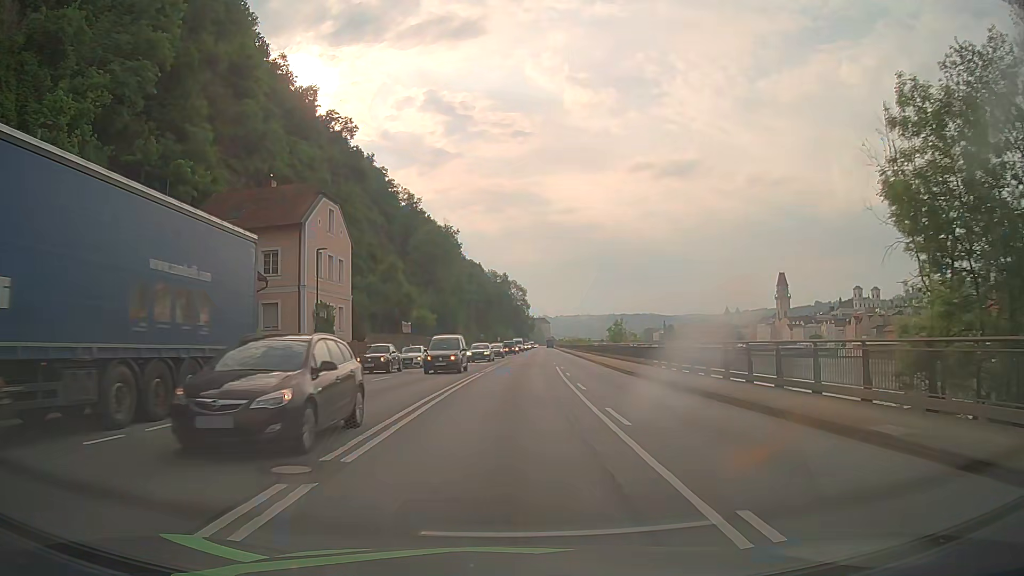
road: primary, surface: asphalt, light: Day
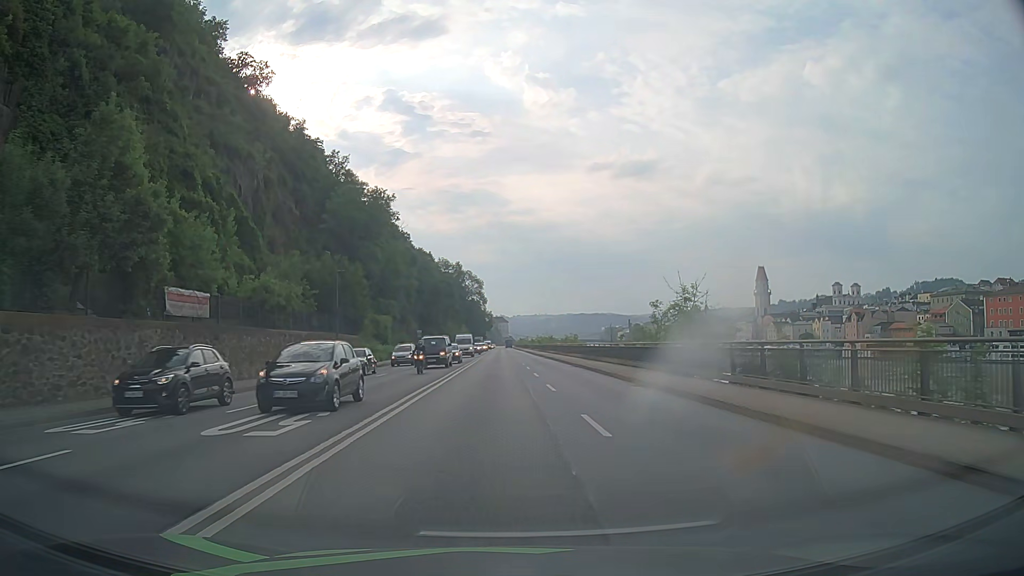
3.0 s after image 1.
(+1.0, +38.0) m; +3°
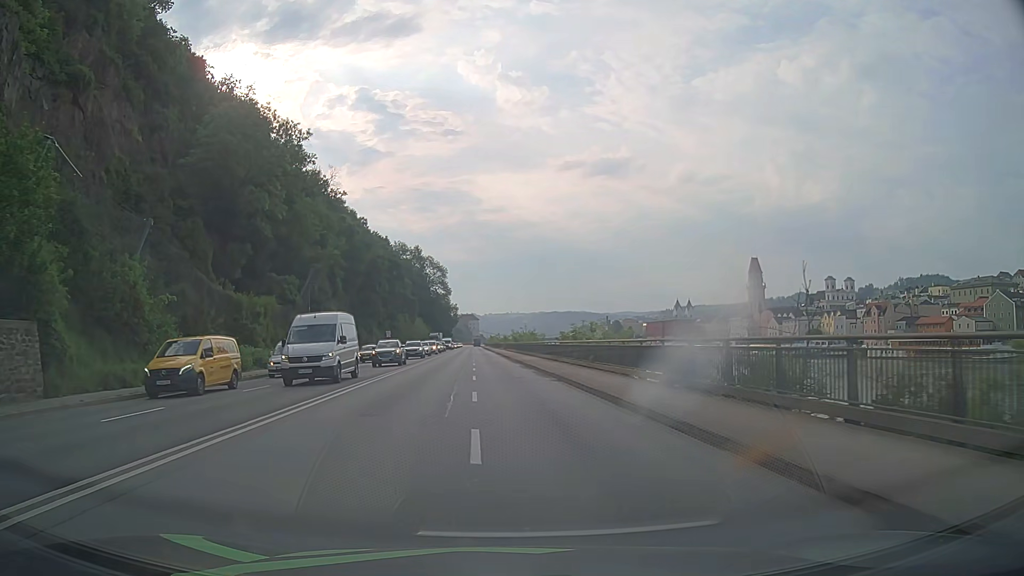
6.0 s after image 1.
(+1.3, +38.1) m; +3°
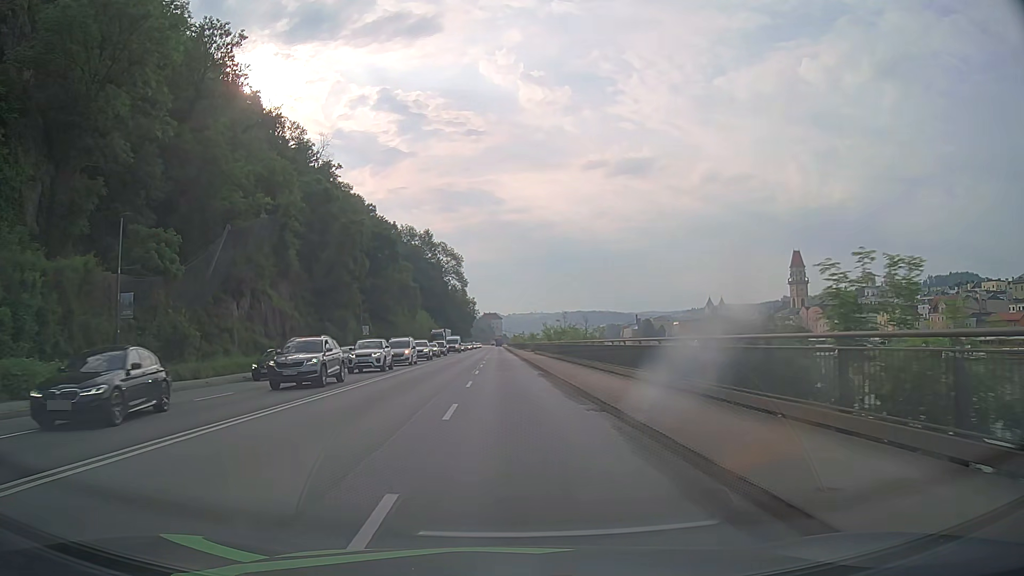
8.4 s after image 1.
(-0.5, +30.6) m; -3°
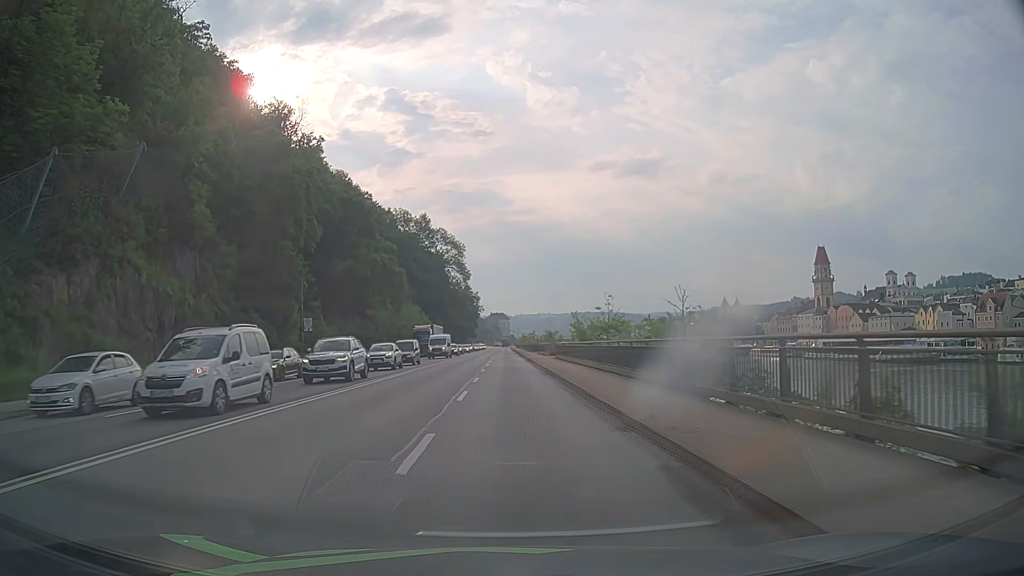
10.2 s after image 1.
(0.0, +23.0) m; 0°
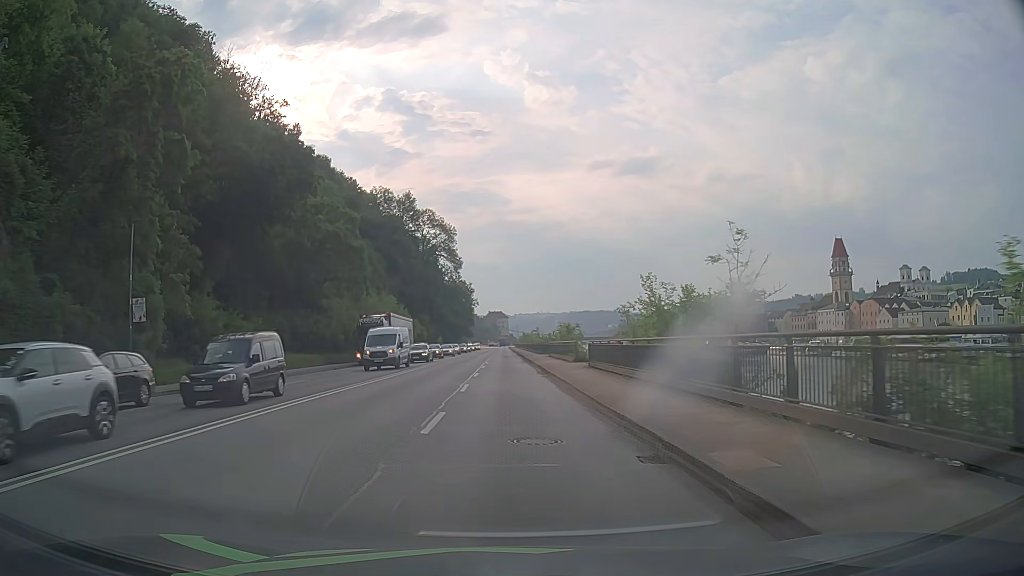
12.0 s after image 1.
(0.0, +22.9) m; 0°
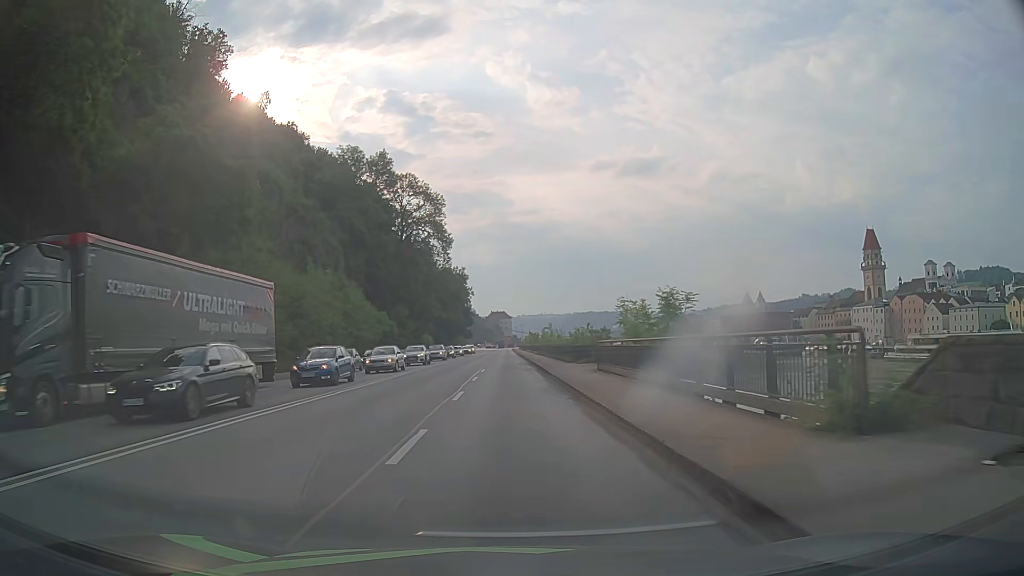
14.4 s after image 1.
(0.0, +30.6) m; 0°
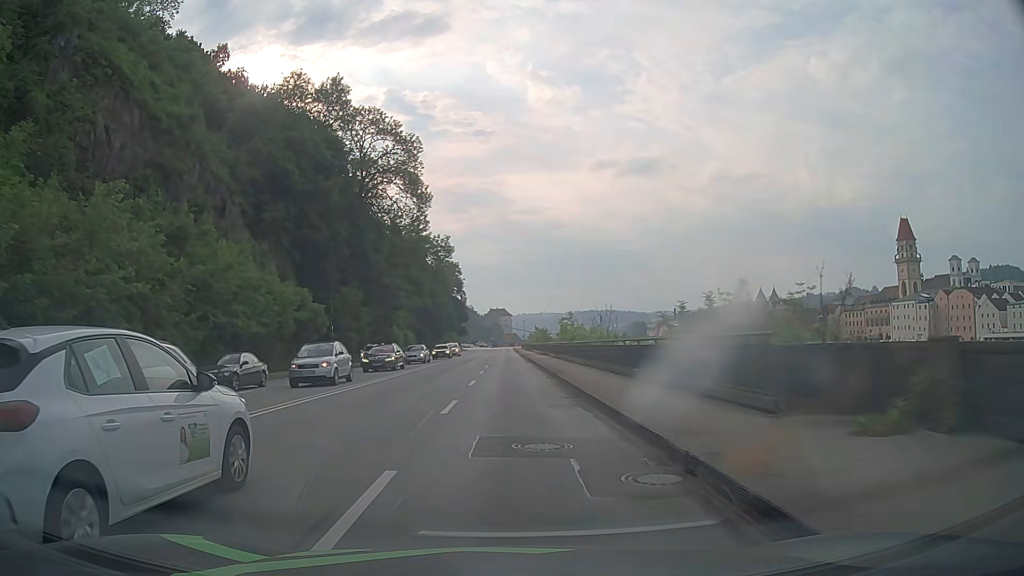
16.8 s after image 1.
(0.0, +30.6) m; 0°
